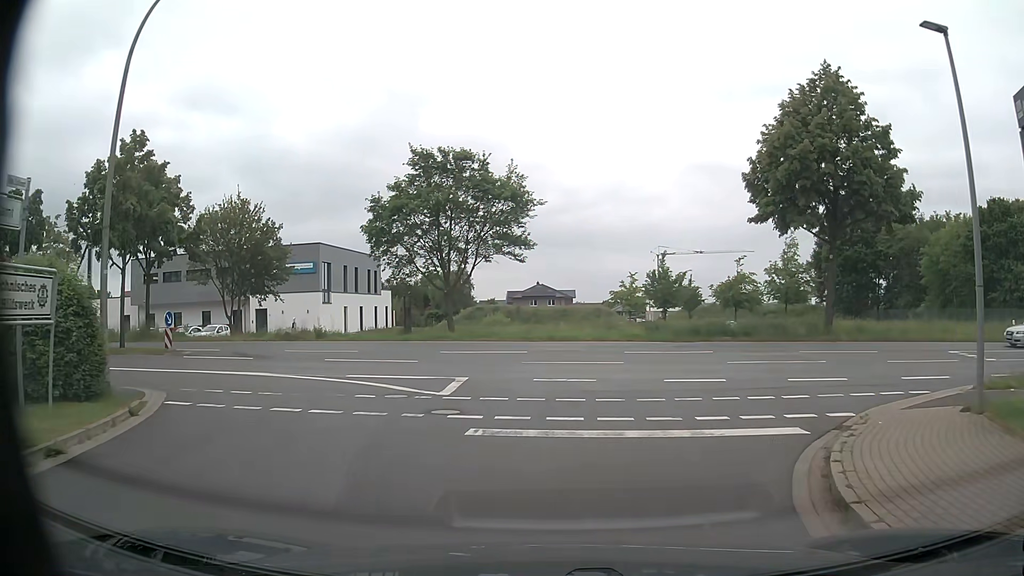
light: Day
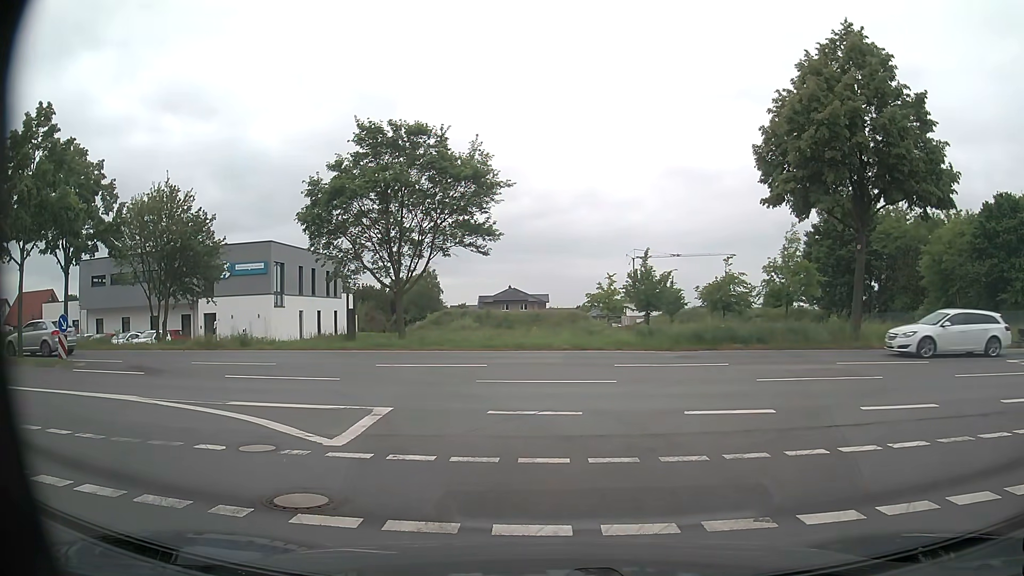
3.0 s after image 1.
(+0.1, +5.0) m; +2°
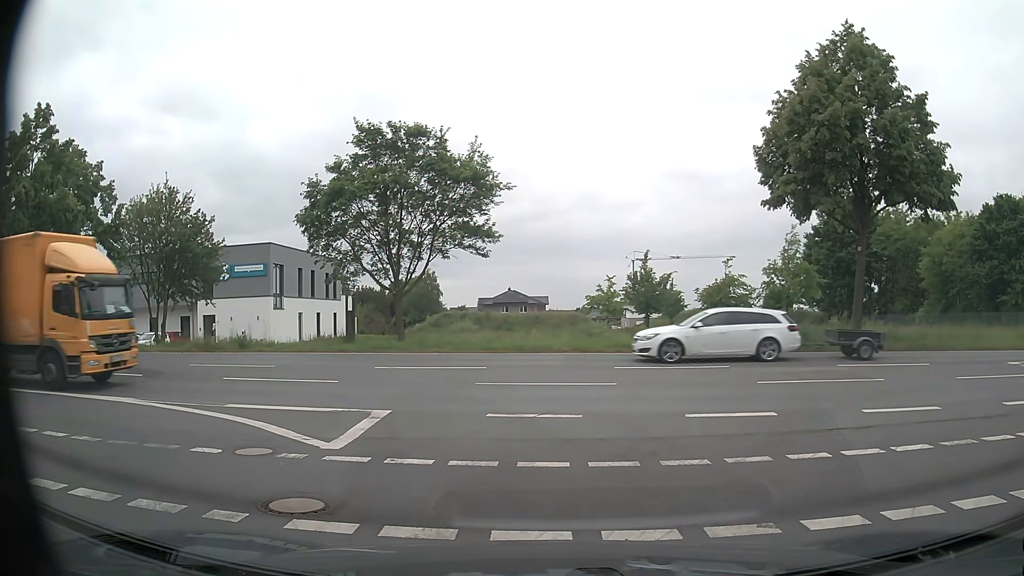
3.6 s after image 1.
(0.0, +0.1) m; 0°
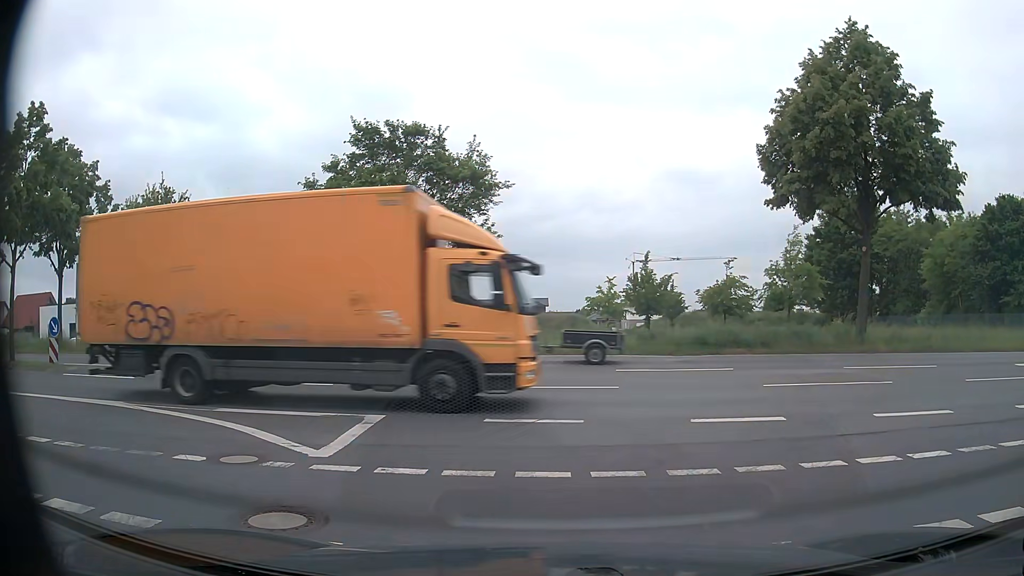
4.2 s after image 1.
(0.0, +0.4) m; 0°
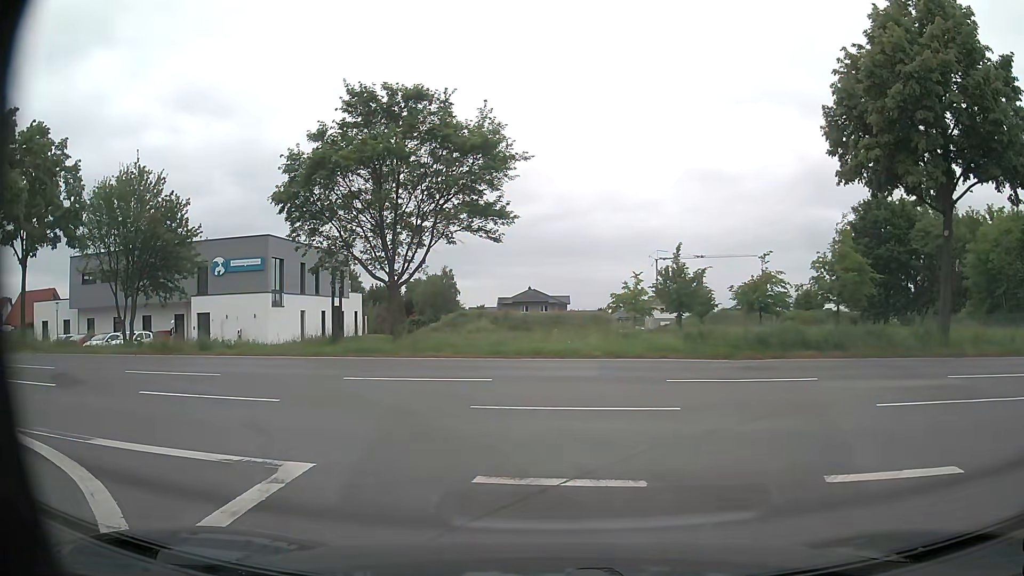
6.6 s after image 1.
(0.0, +4.3) m; 0°
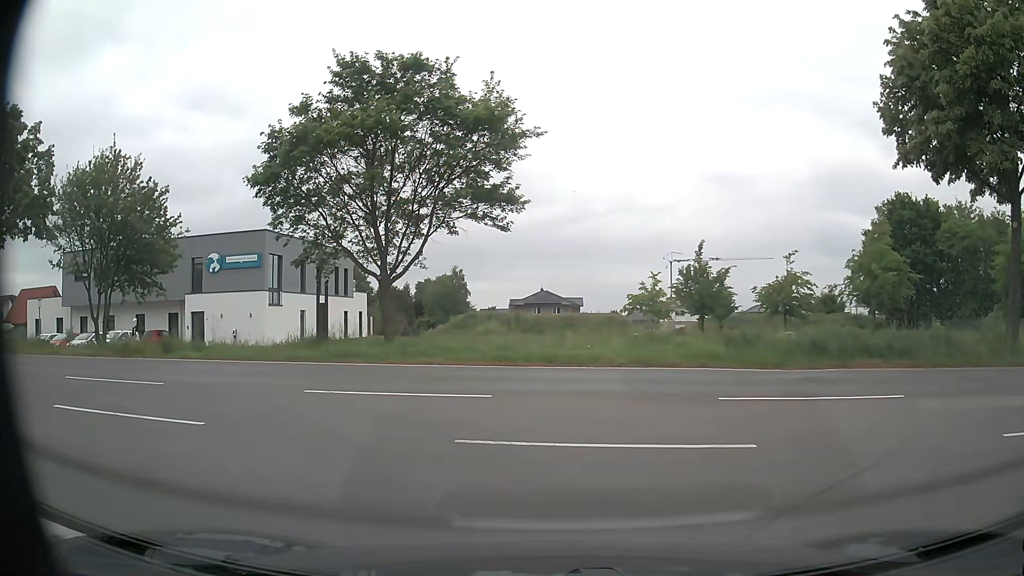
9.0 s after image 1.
(0.0, +2.9) m; +1°
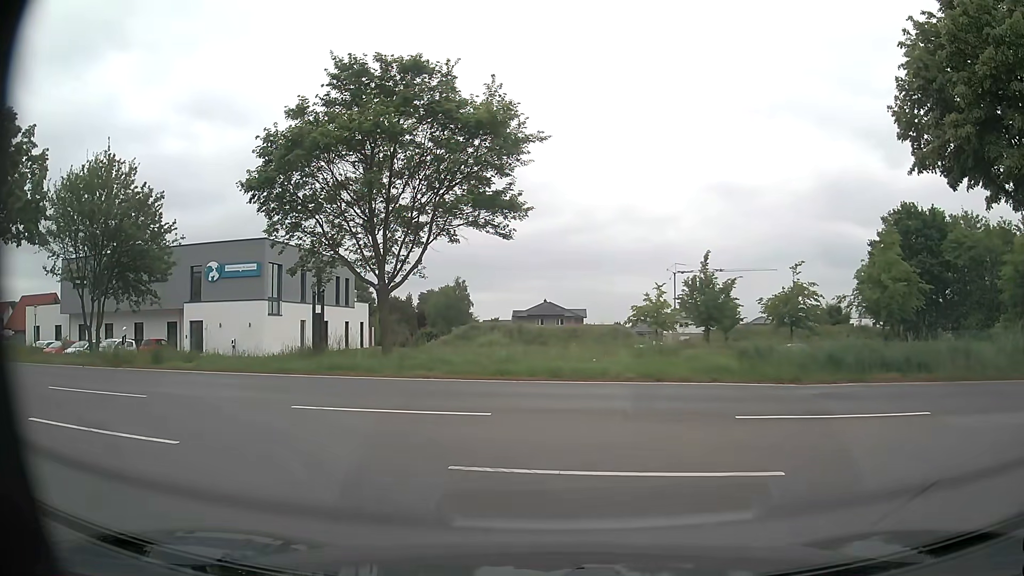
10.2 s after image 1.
(0.0, +0.8) m; -2°
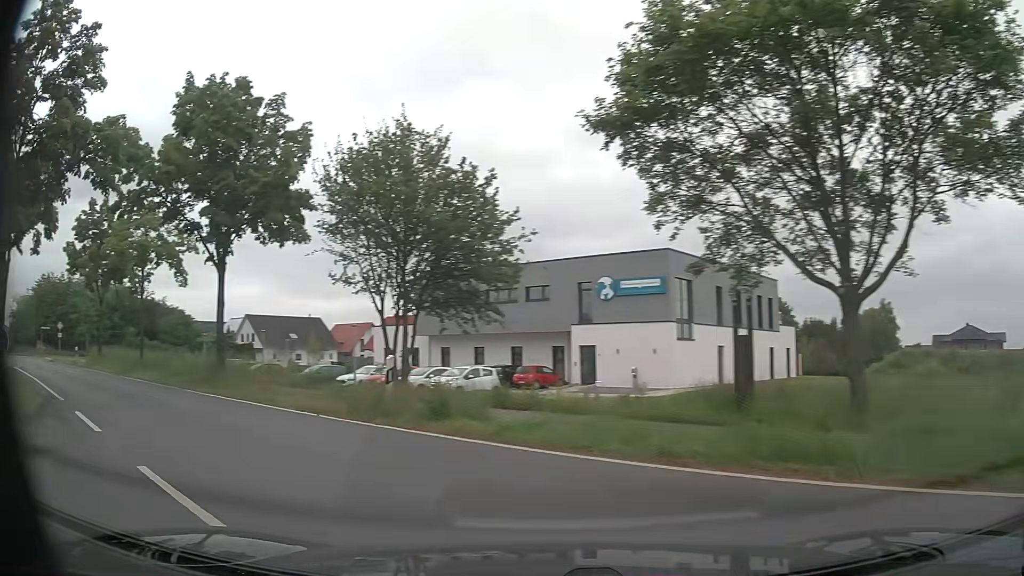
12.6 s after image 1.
(-1.6, +8.6) m; -32°
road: primary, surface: asphalt
(-4, +9) (-11, +16) (-20, +21) (-28, +27) (-36, +32) (-43, +39) (-45, +49) (-42, +58) (-37, +67) (-32, +75) m
